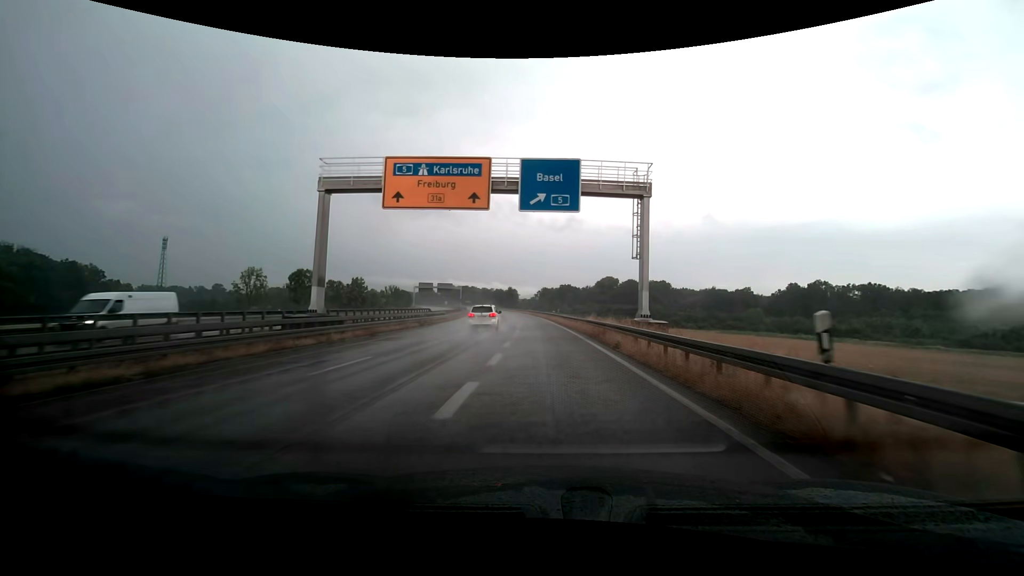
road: trunk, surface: asphalt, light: Day
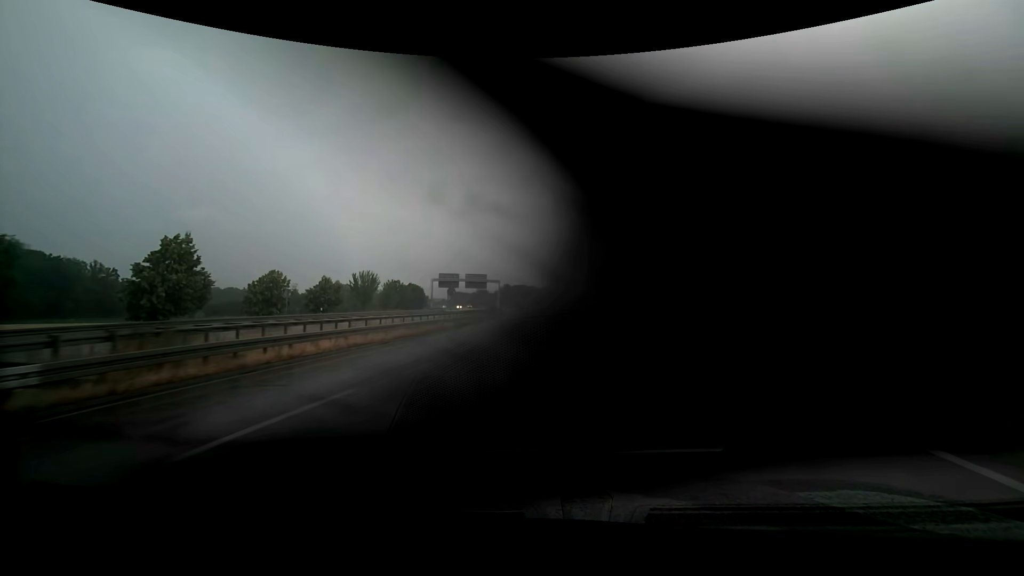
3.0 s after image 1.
(-2.6, +55.2) m; -7°
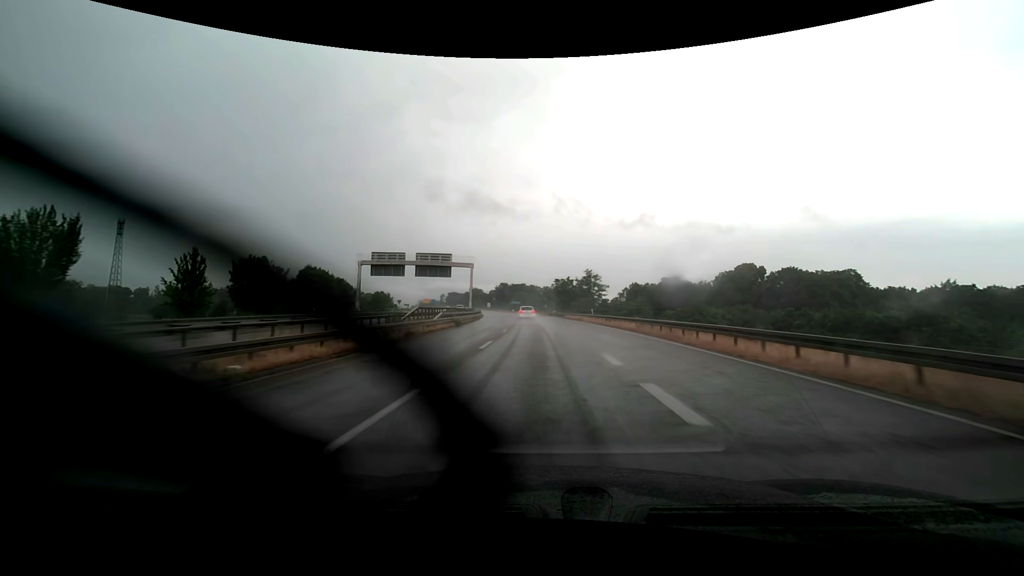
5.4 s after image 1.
(-0.3, +48.0) m; 0°
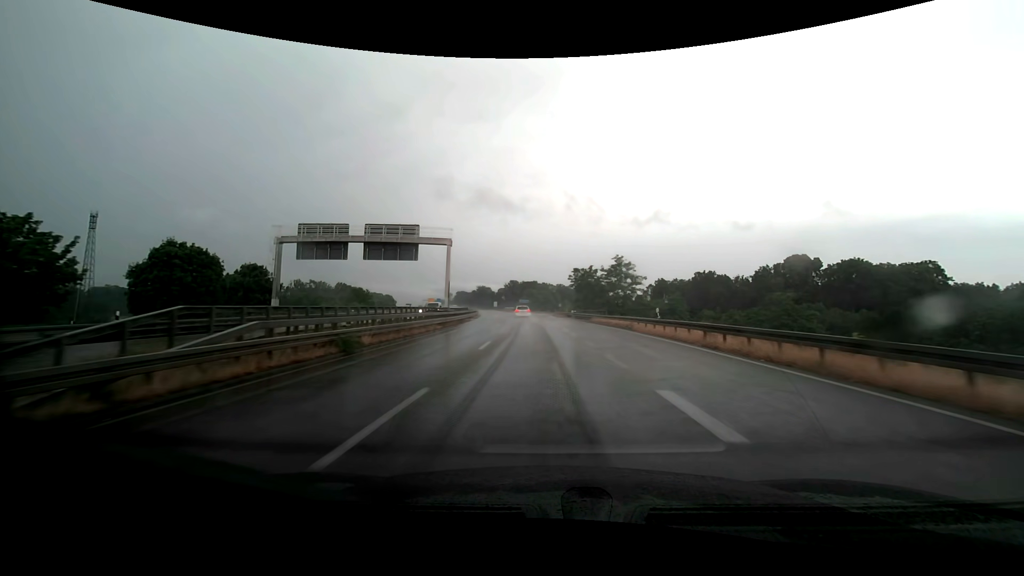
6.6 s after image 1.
(-0.4, +25.0) m; -2°
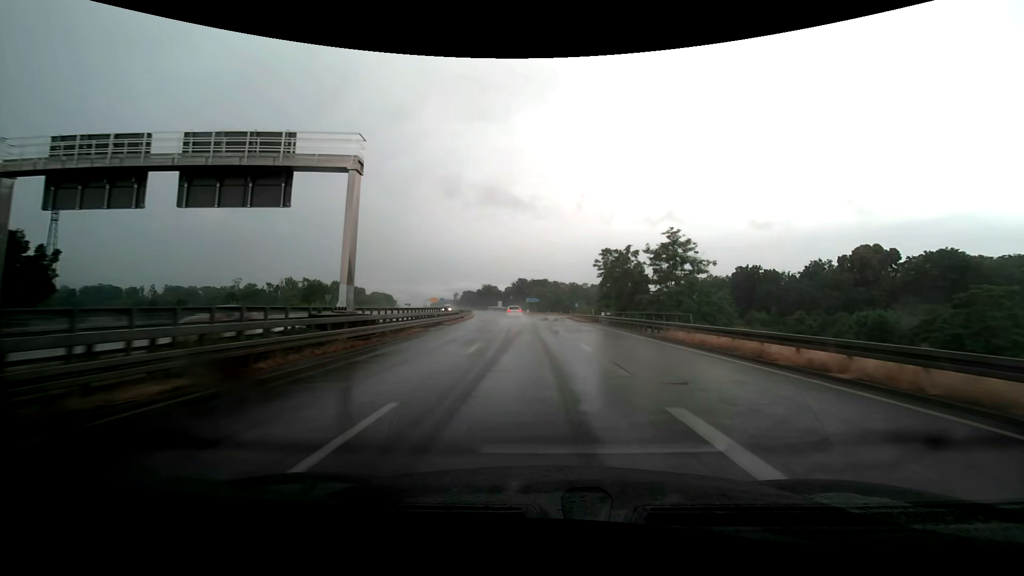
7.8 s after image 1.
(-0.3, +25.4) m; -1°
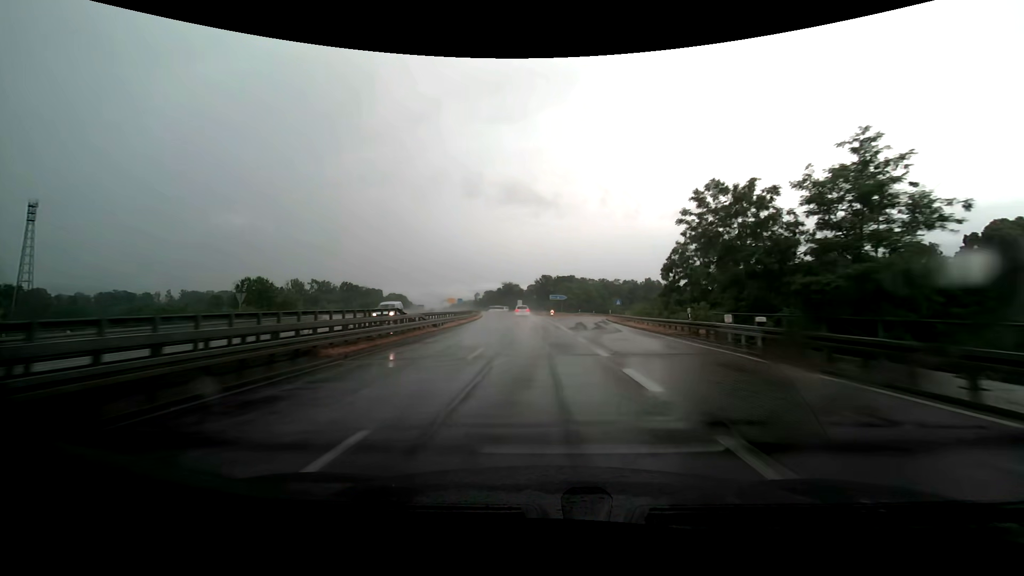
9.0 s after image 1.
(-0.5, +25.8) m; -3°
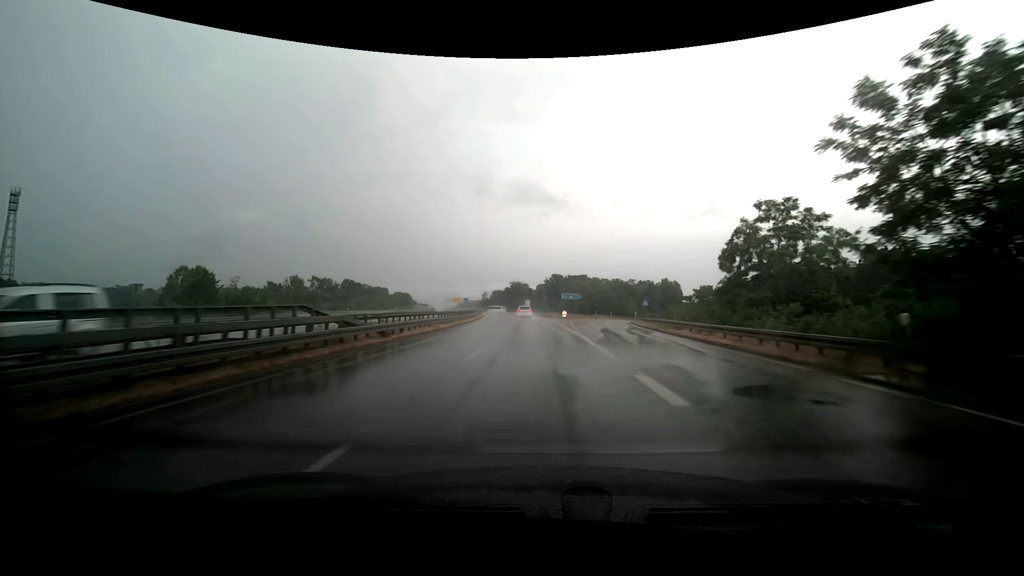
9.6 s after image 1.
(-0.2, +13.0) m; -1°
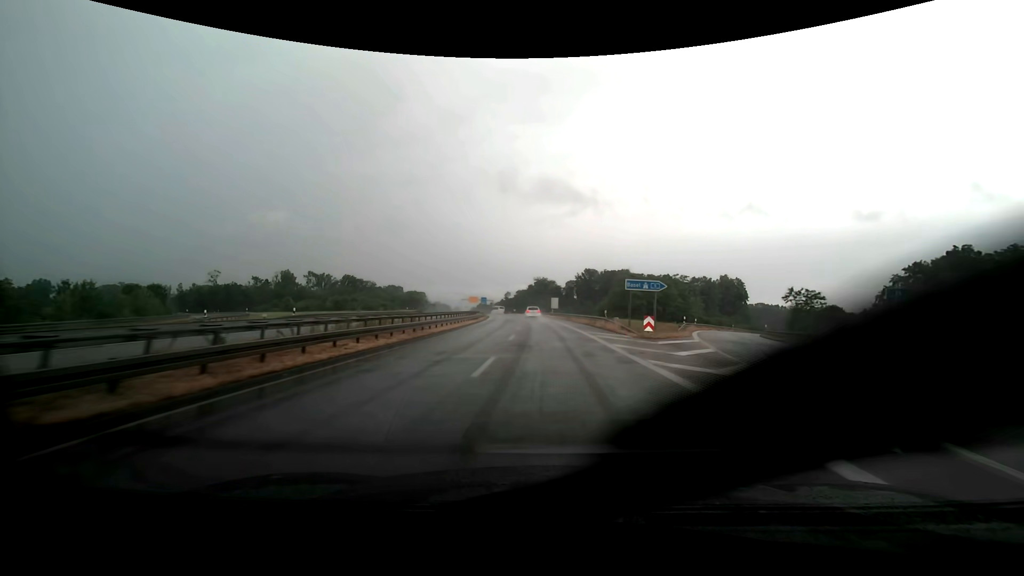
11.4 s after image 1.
(-1.3, +39.4) m; -3°
(0, +10) (0, +20) (0, +30) (0, +40) (-1, +50) (-1, +60) (-2, +70) (-3, +80) (-4, +90) (-5, +100) m
